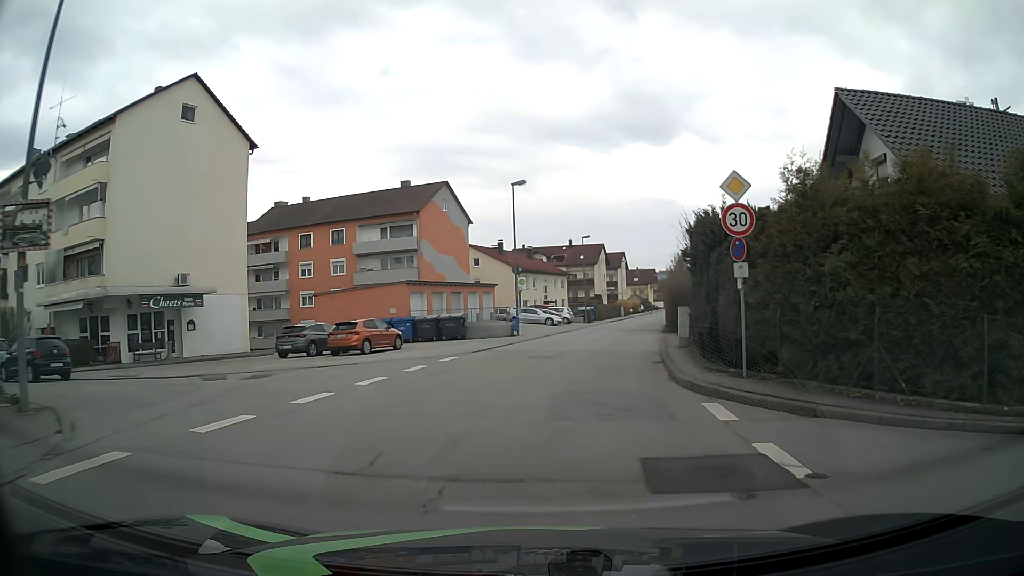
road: unclassified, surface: asphalt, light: Day
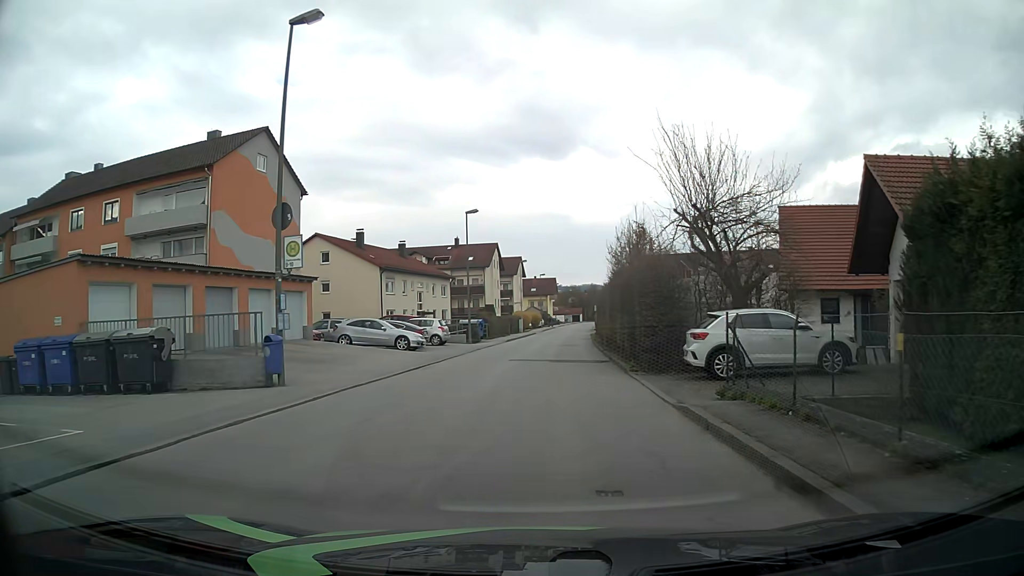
(+1.8, +22.1) m; +9°
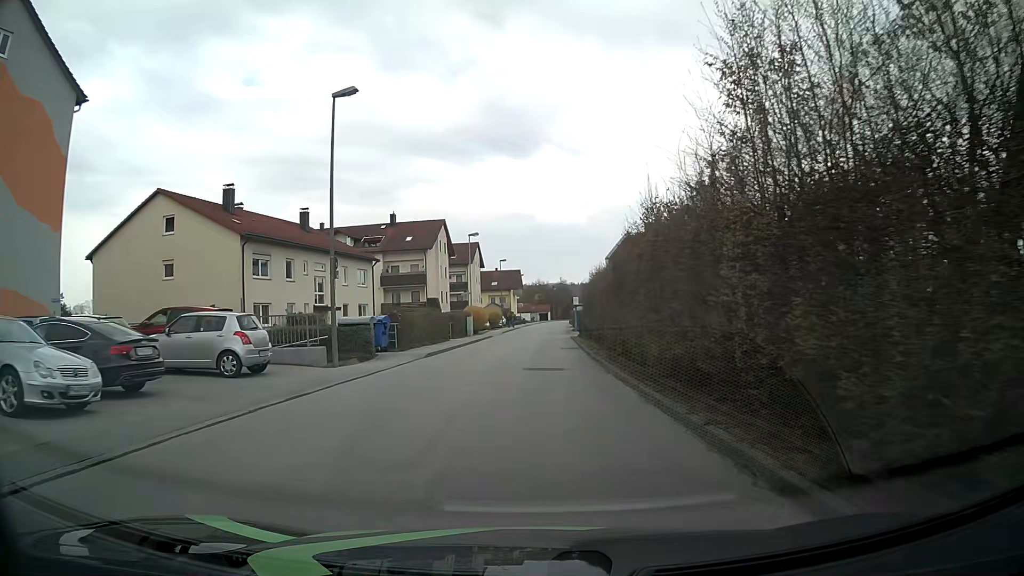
(+0.7, +22.3) m; +3°
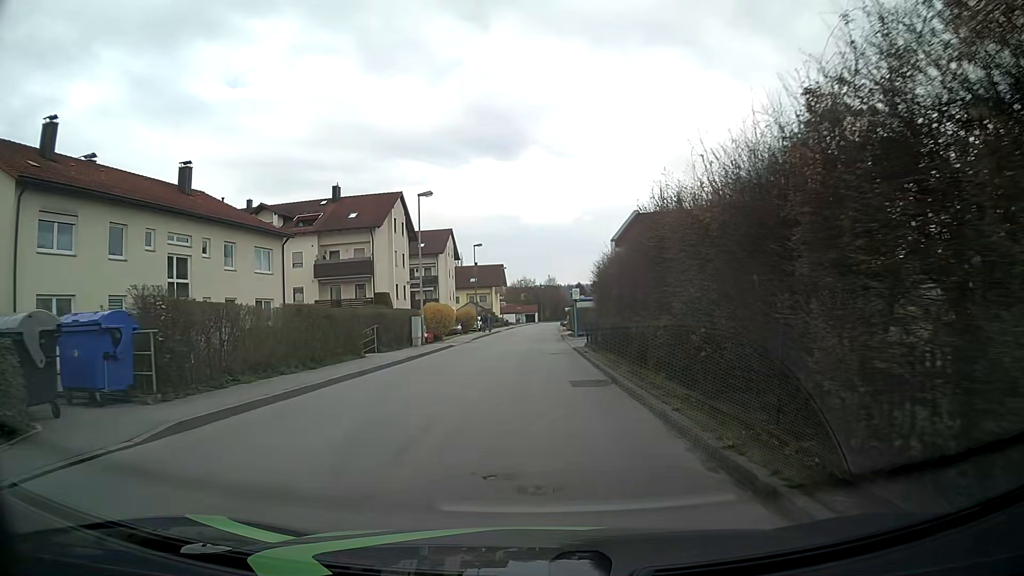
(+0.1, +17.8) m; +1°
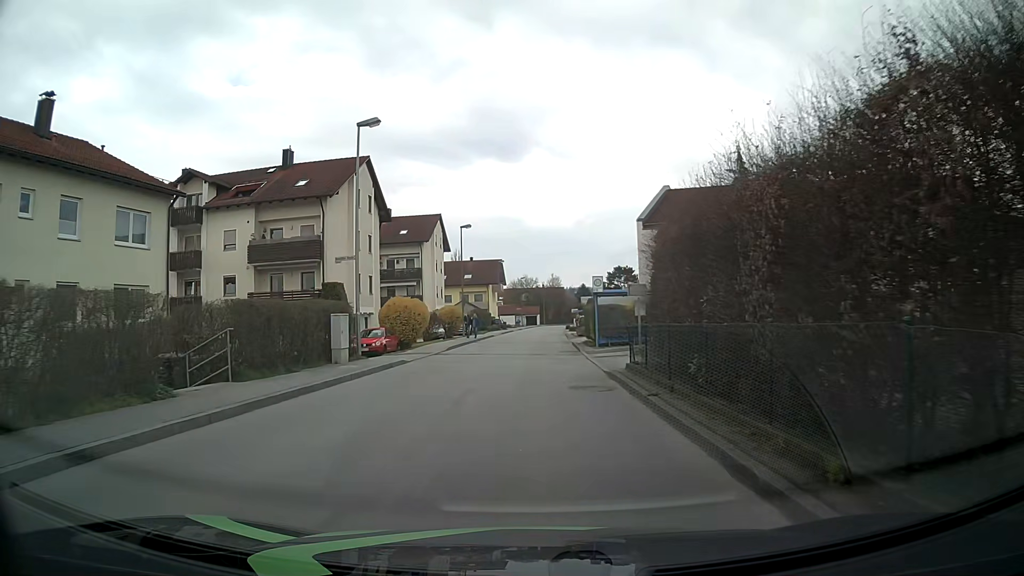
(0.0, +13.4) m; 0°
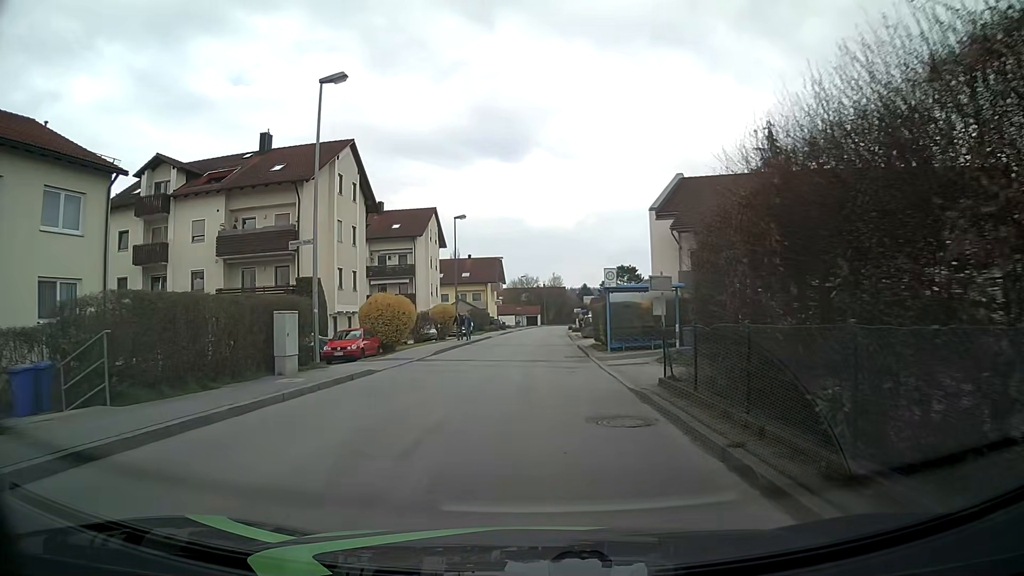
(0.0, +4.5) m; 0°
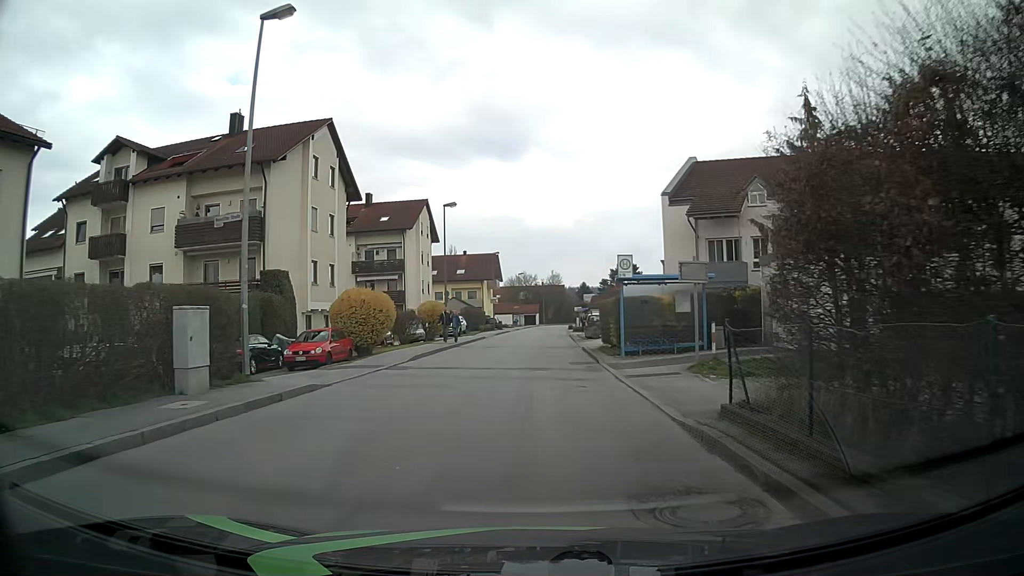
(0.0, +4.5) m; 0°
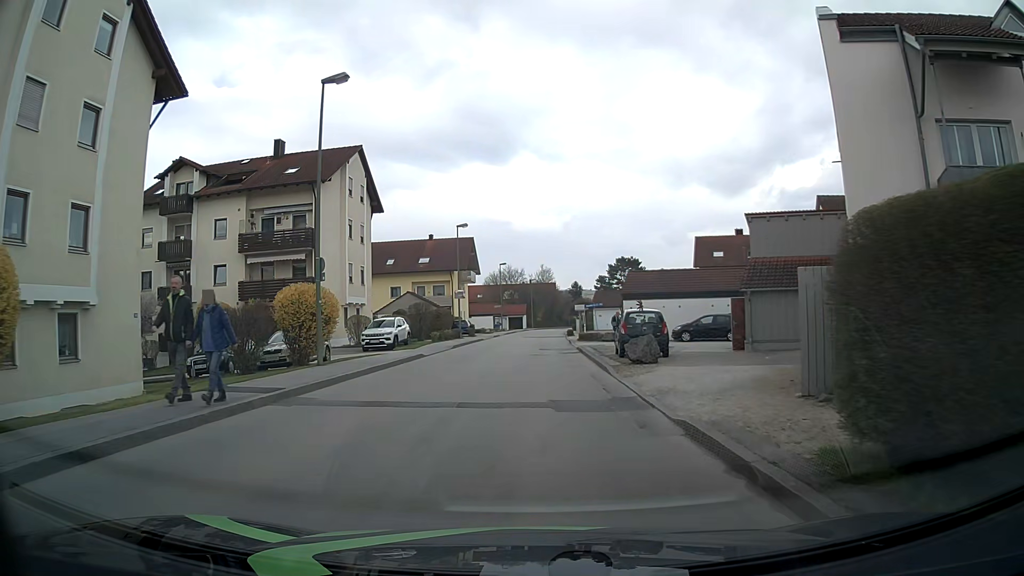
(+0.3, +22.3) m; +1°
(0, +10) (0, +20) (0, +30) (0, +40) (+1, +50) (+1, +60) (+1, +70) (+2, +80) (+2, +90) (+3, +100) m
